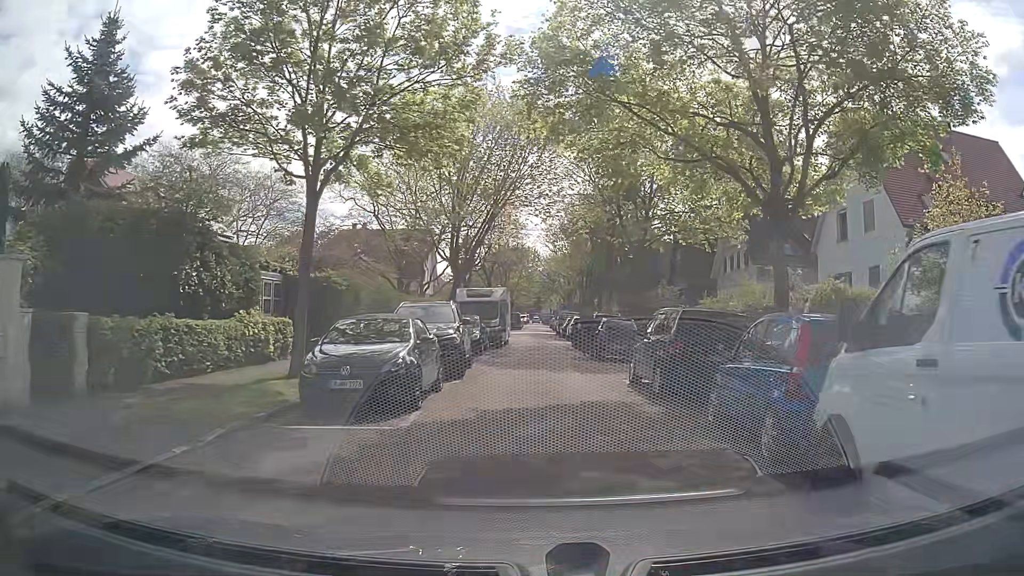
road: residential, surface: asphalt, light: Day
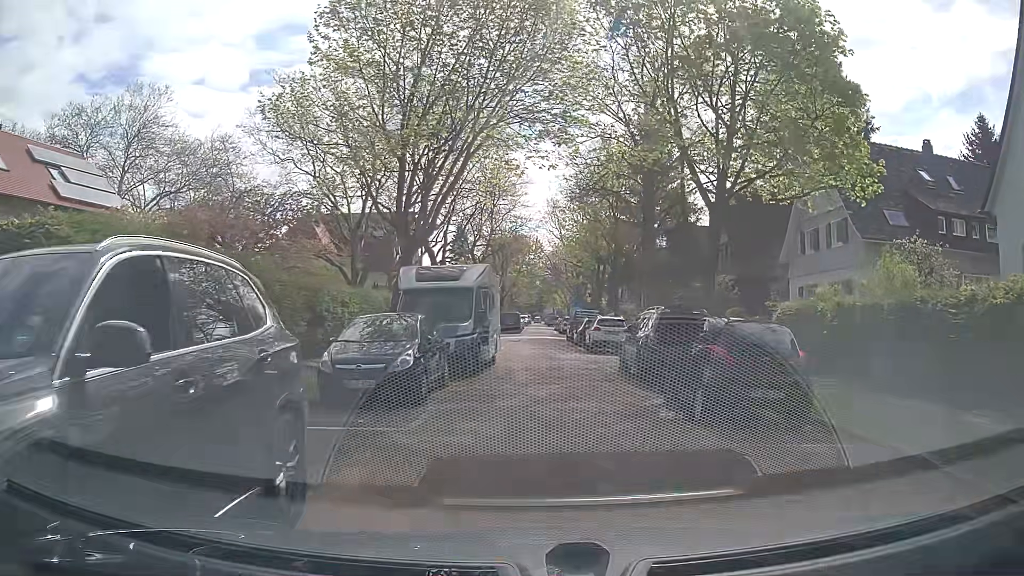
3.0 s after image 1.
(-0.1, +13.9) m; 0°
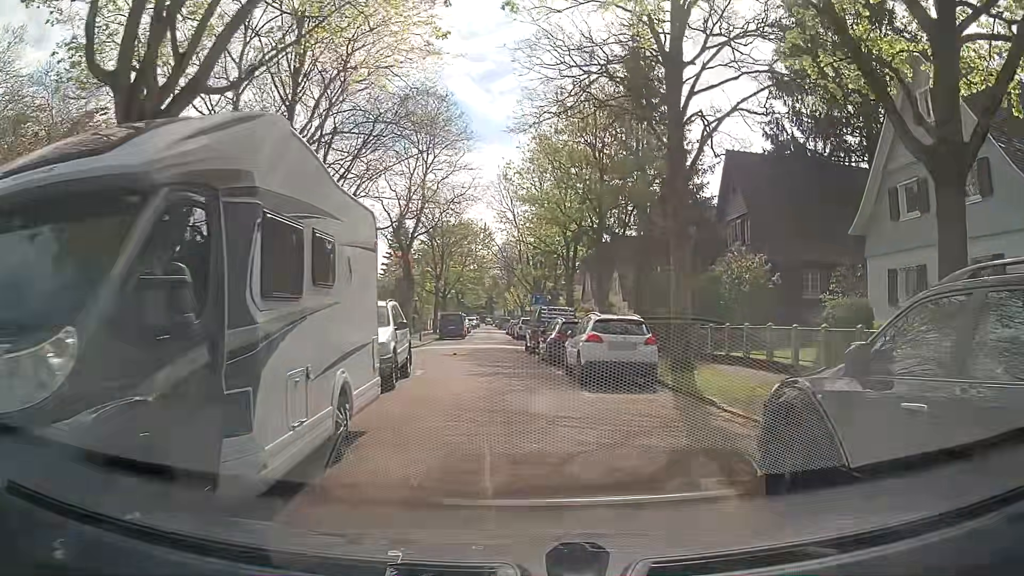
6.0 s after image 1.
(0.0, +13.2) m; +4°
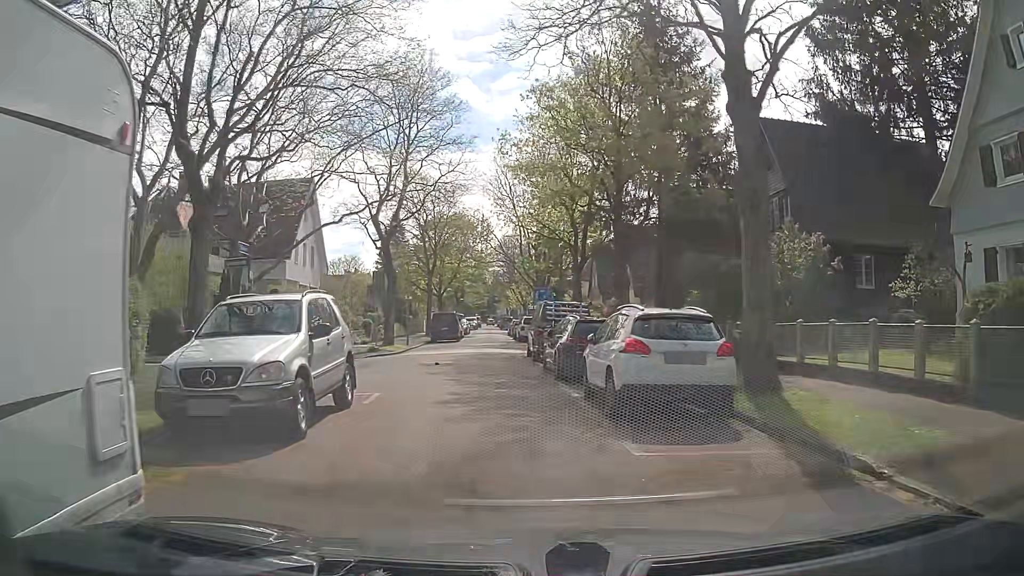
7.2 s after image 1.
(+0.1, +5.6) m; 0°
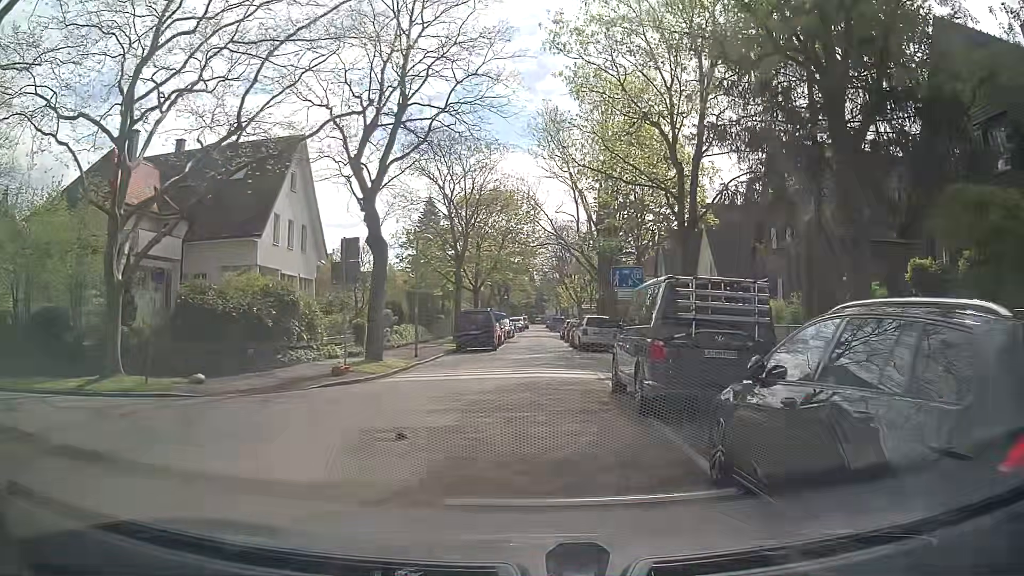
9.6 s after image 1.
(-0.8, +12.4) m; -5°
